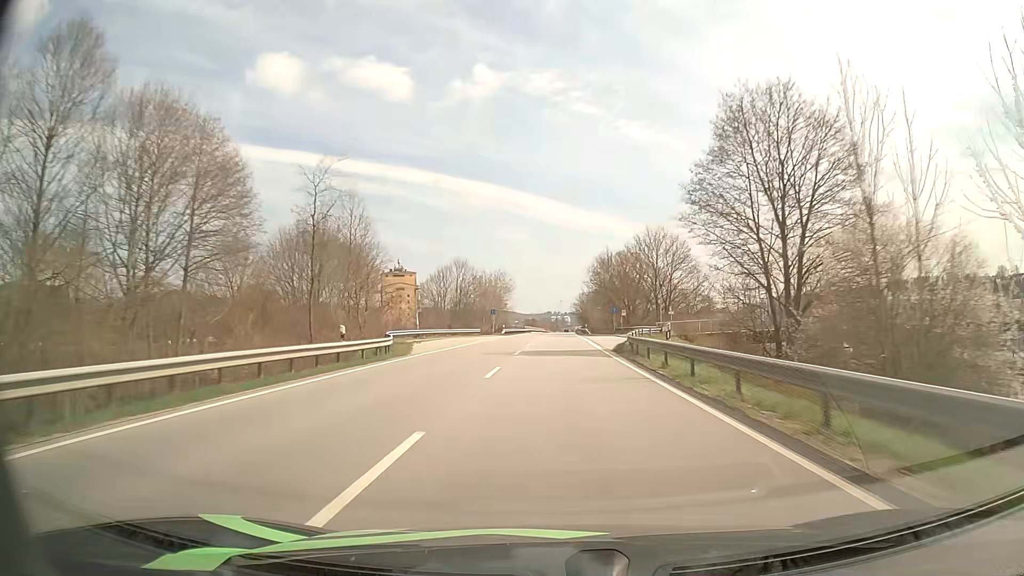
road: primary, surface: asphalt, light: Day
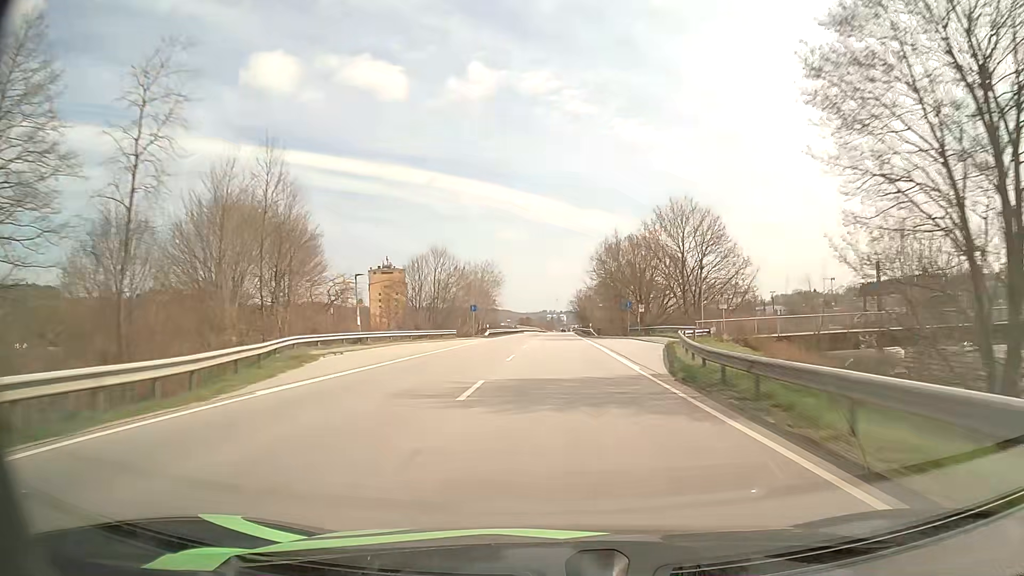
(+0.1, +16.7) m; 0°
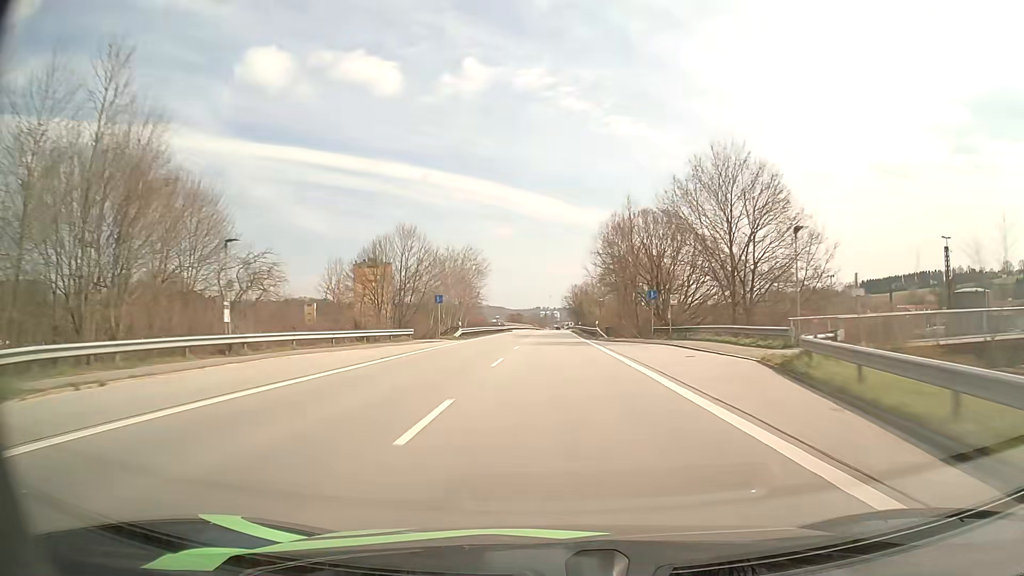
(0.0, +16.5) m; 0°
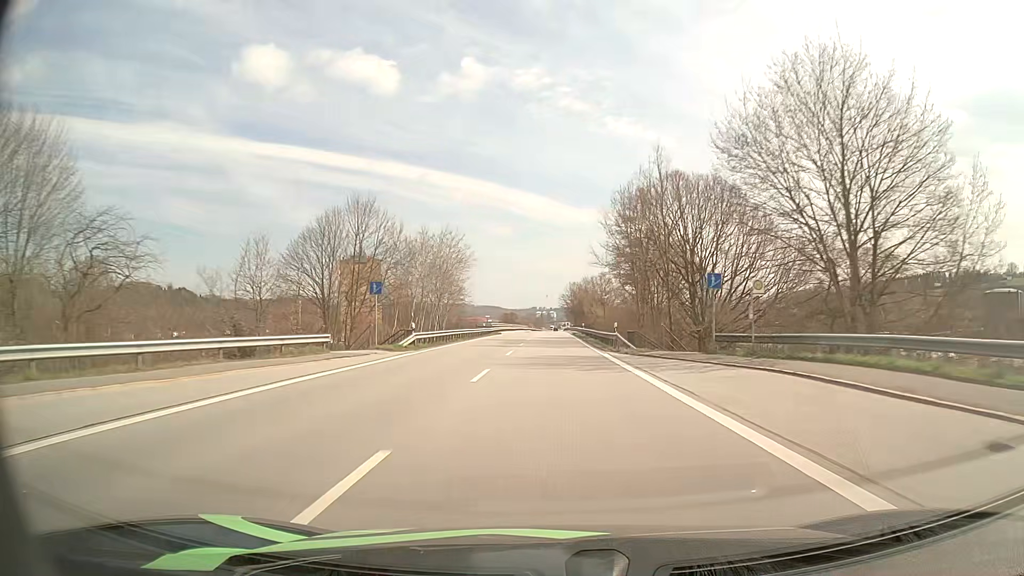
(+0.1, +16.2) m; 0°
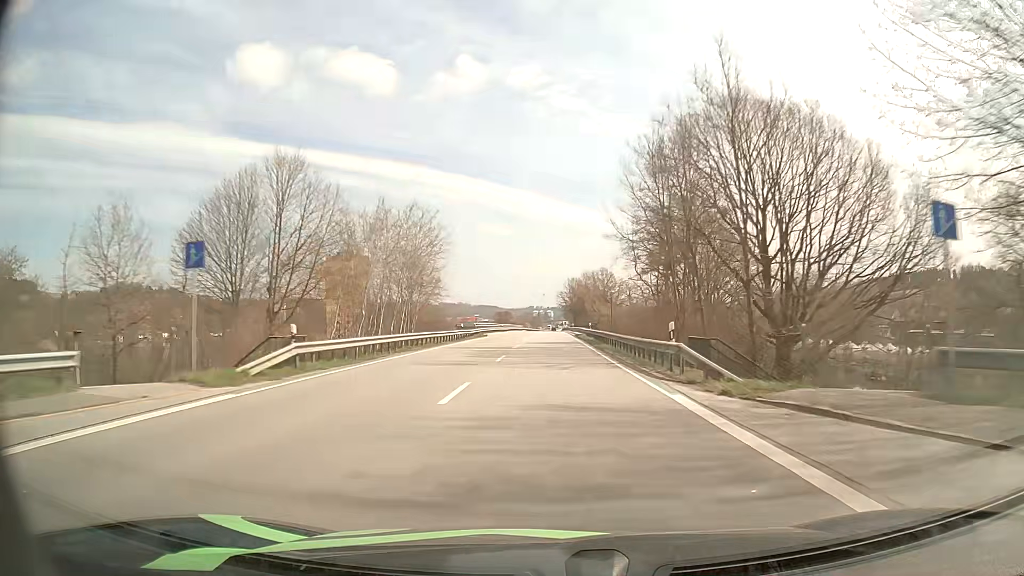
(+0.1, +16.1) m; 0°
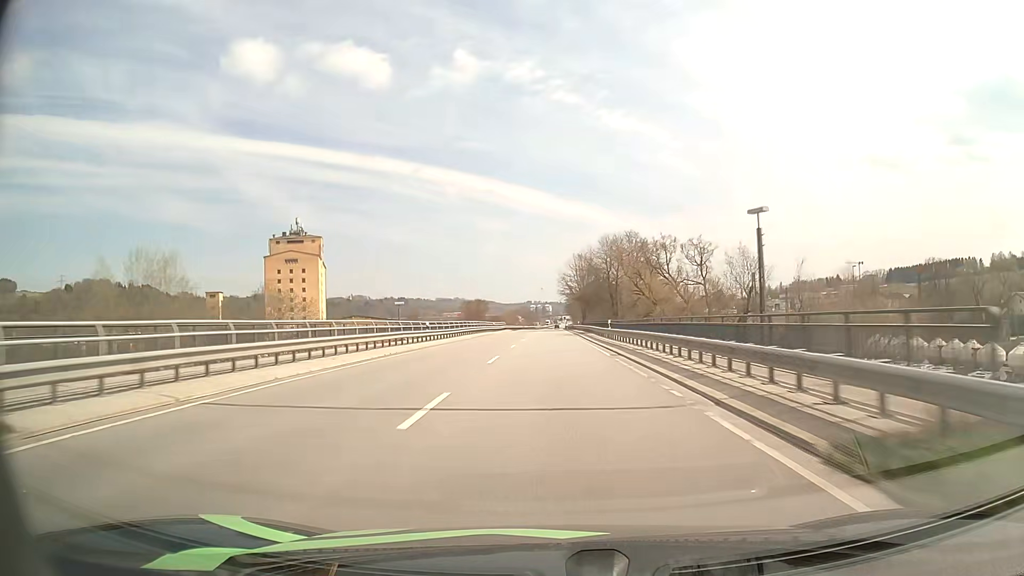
(+0.1, +63.0) m; 0°
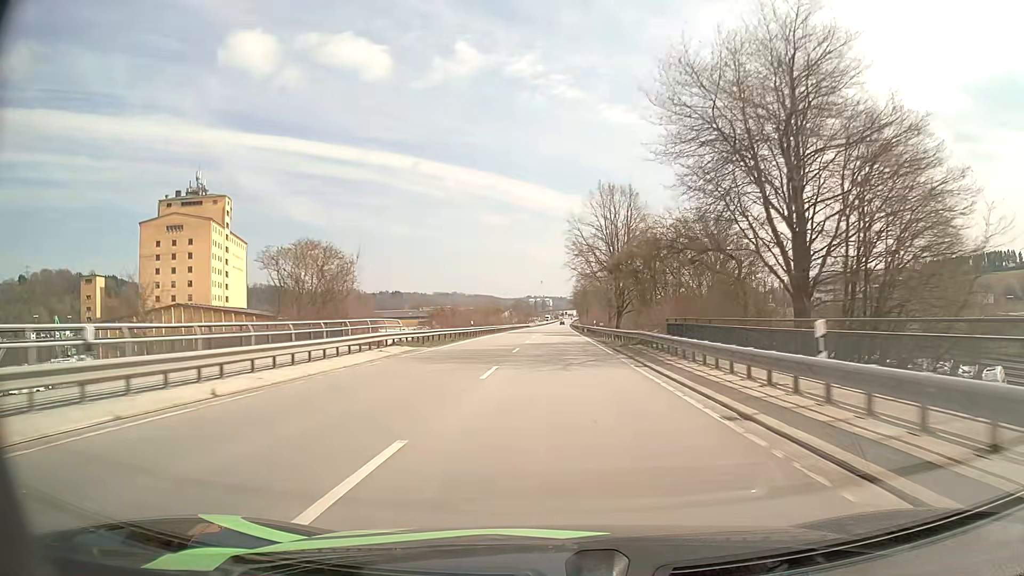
(+0.1, +76.9) m; 0°
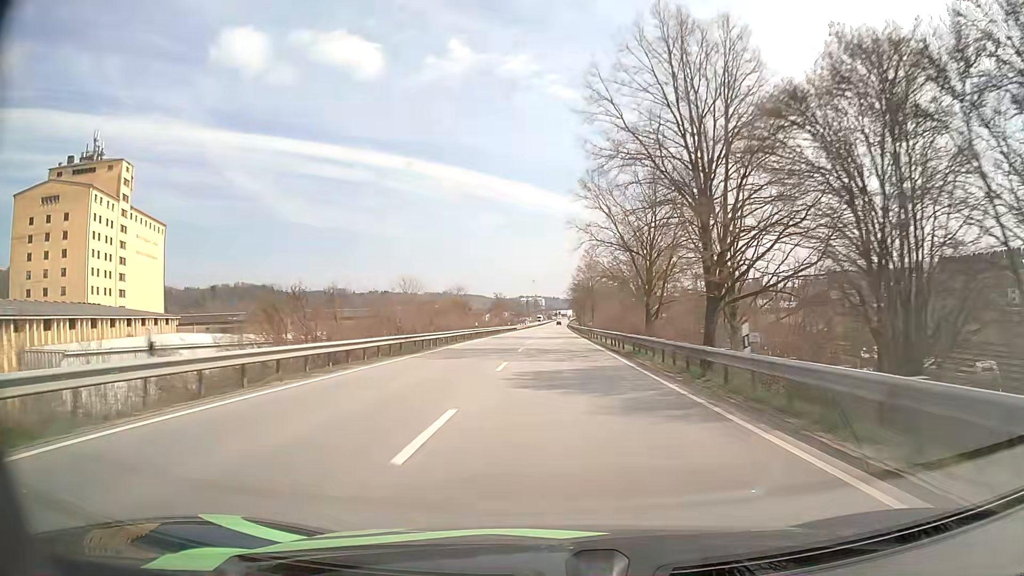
(+0.2, +45.5) m; +1°
(0, +10) (0, +20) (0, +30) (0, +40) (0, +50) (0, +60) (0, +70) (+1, +80) (+1, +90) (+1, +100) m
